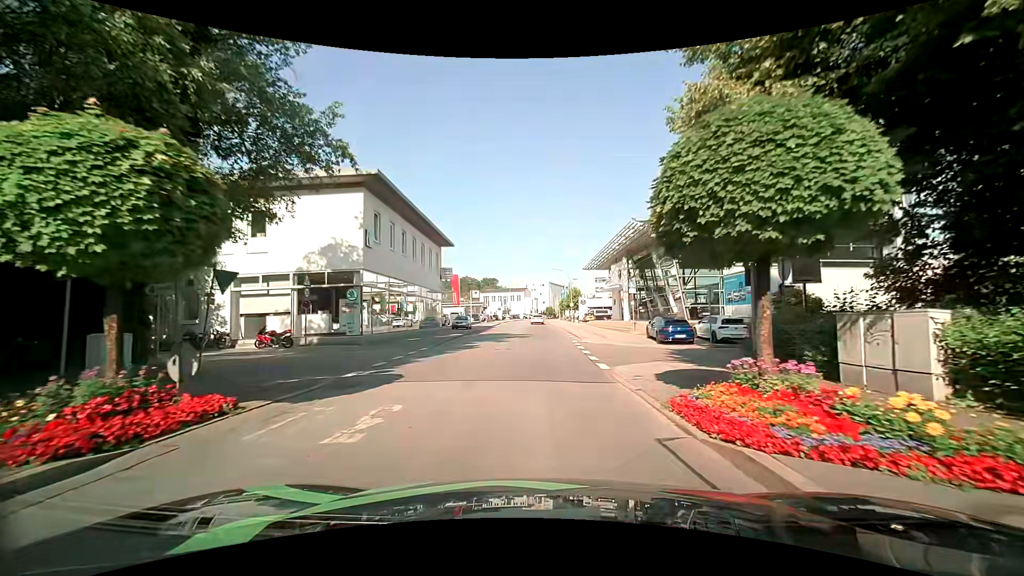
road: tertiary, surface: asphalt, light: Day
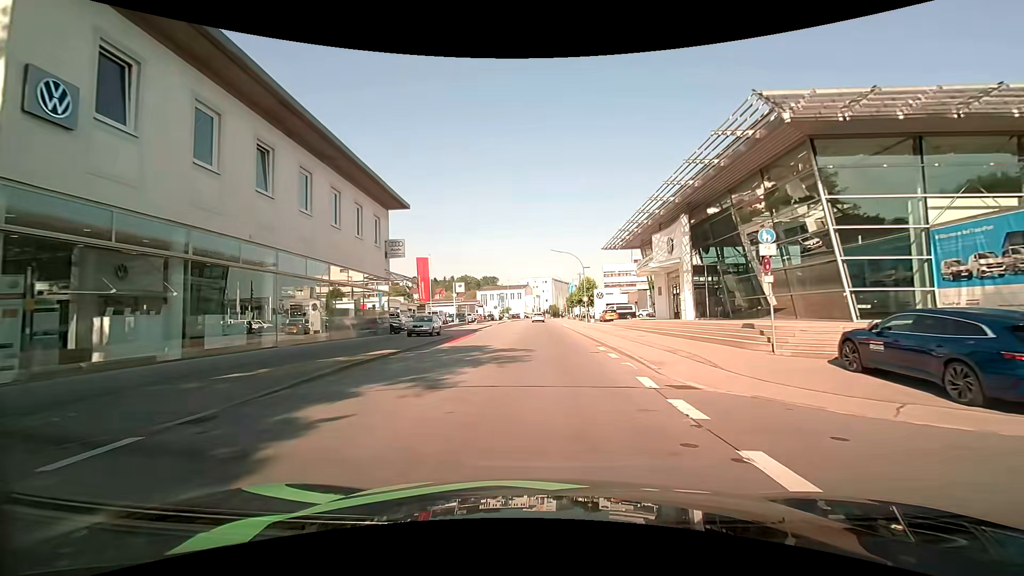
(-0.1, +19.1) m; -1°
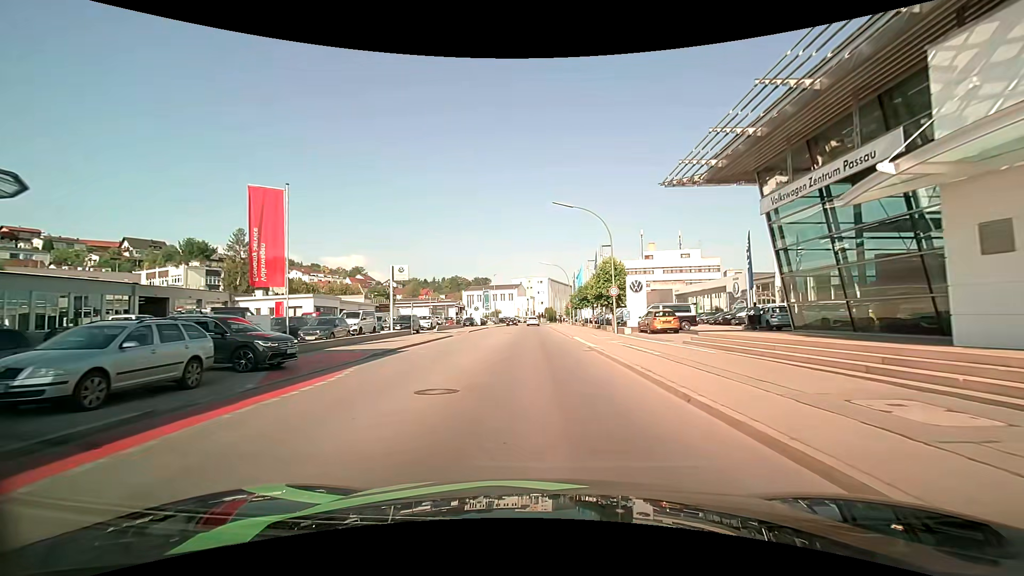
(+0.3, +25.9) m; 0°
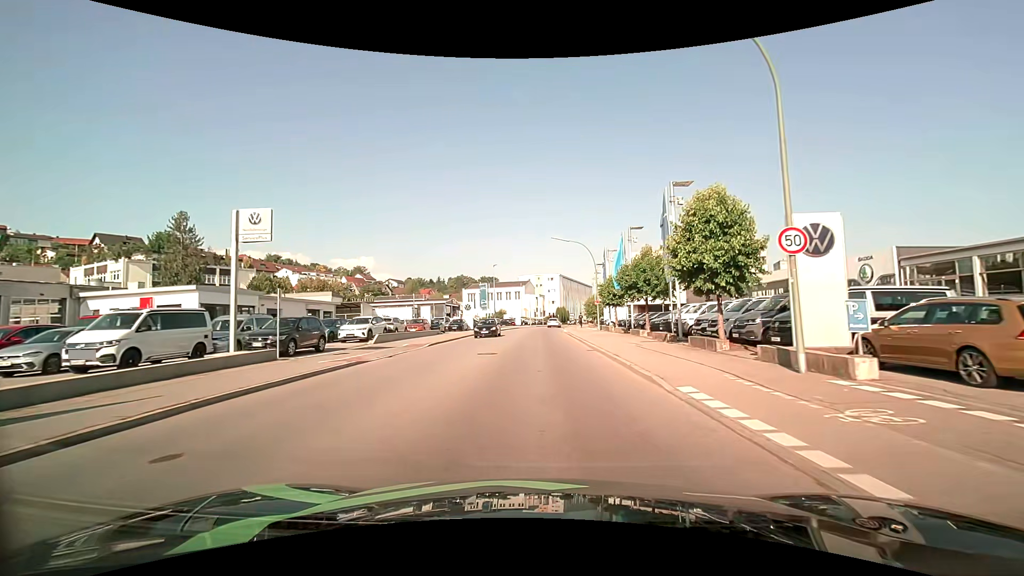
(0.0, +22.1) m; -1°
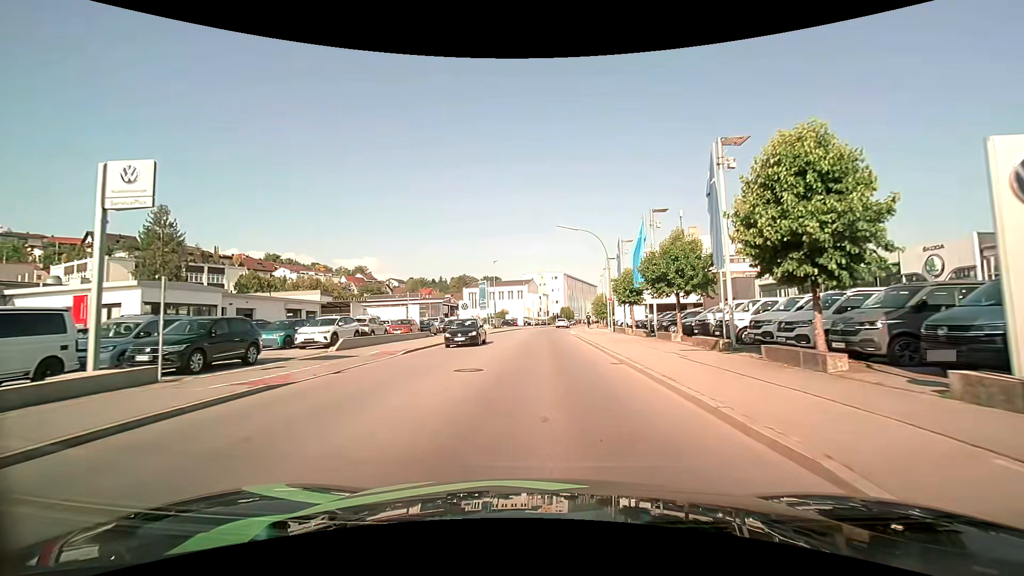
(0.0, +6.0) m; 0°
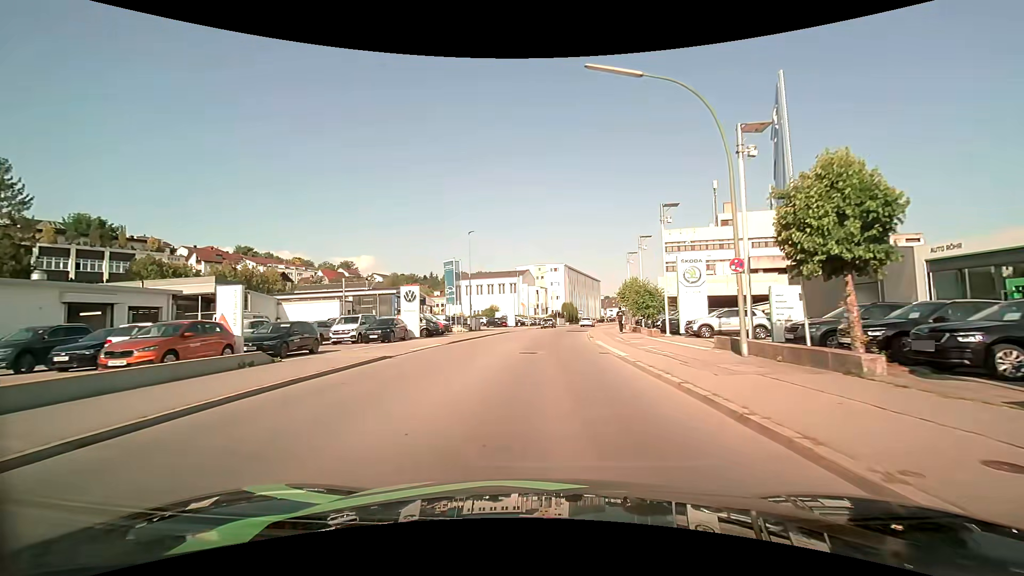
(0.0, +25.5) m; 0°
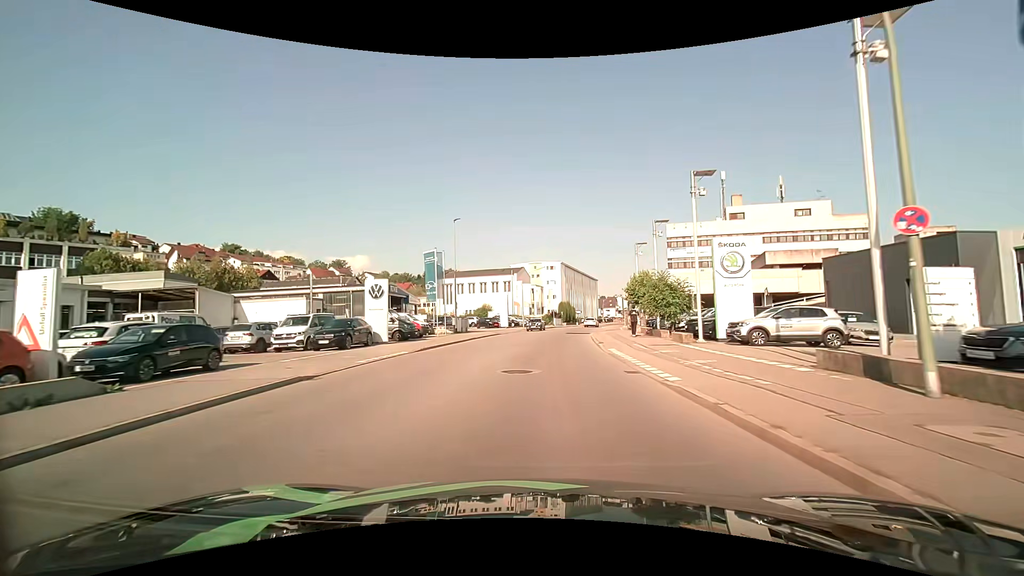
(0.0, +6.6) m; 0°
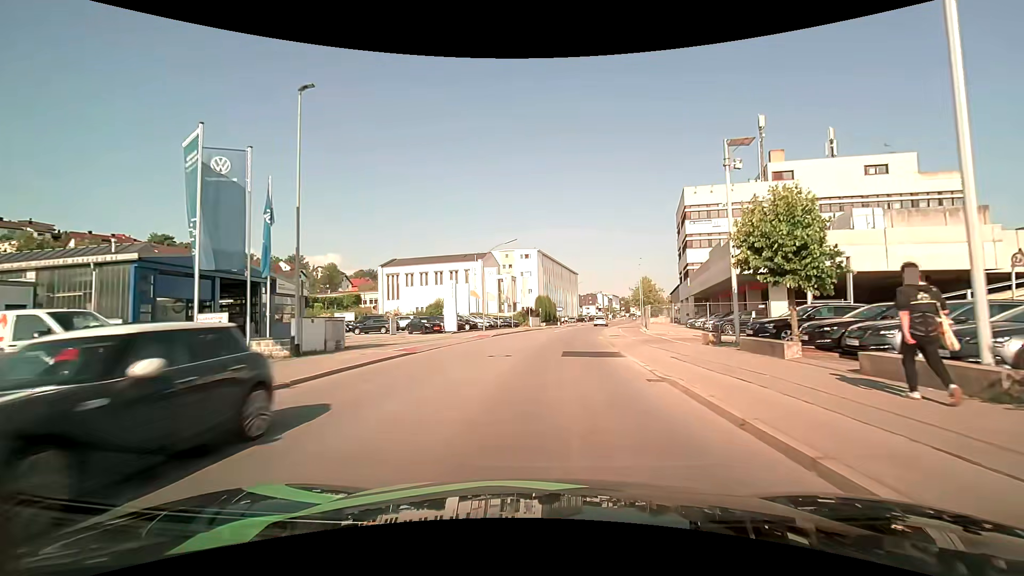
(+0.7, +26.1) m; +3°
